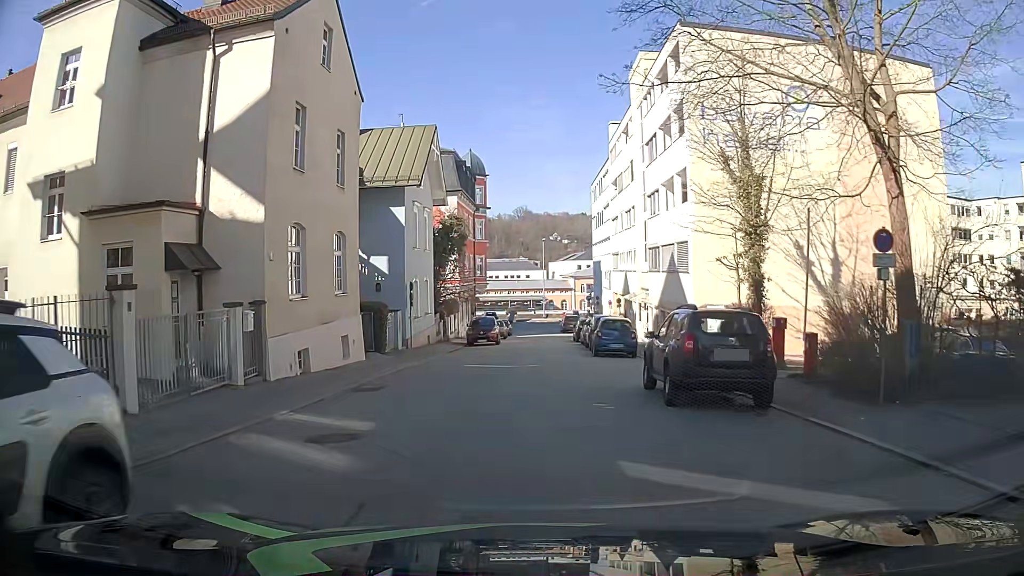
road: residential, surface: asphalt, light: Day
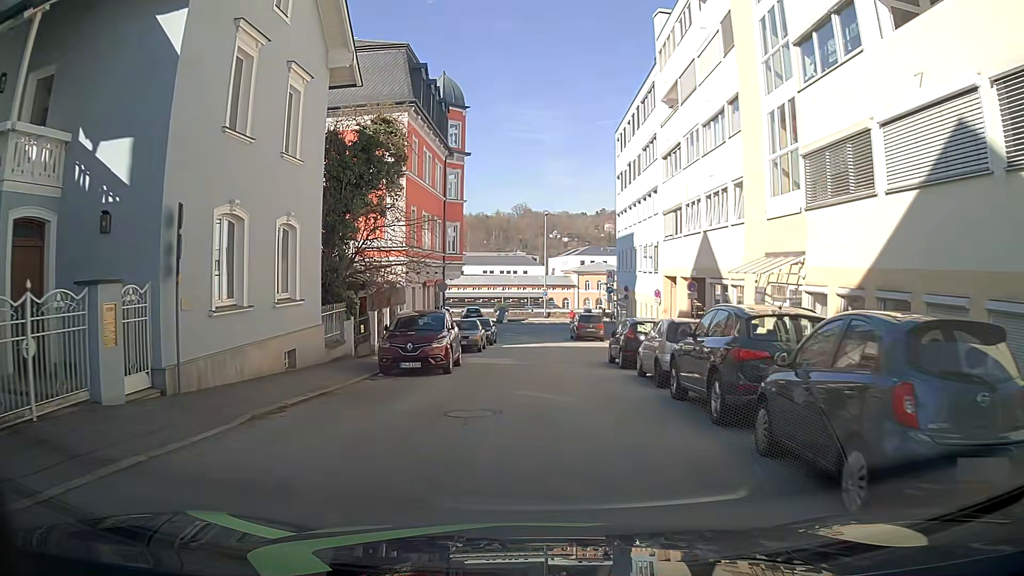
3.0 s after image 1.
(+0.1, +21.5) m; +2°
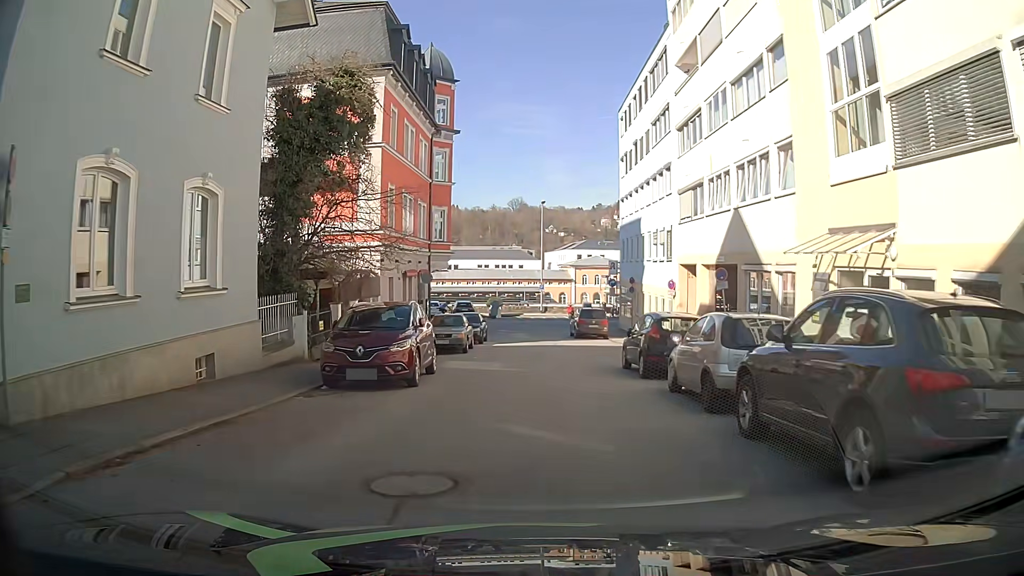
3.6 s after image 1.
(-0.1, +4.4) m; -1°
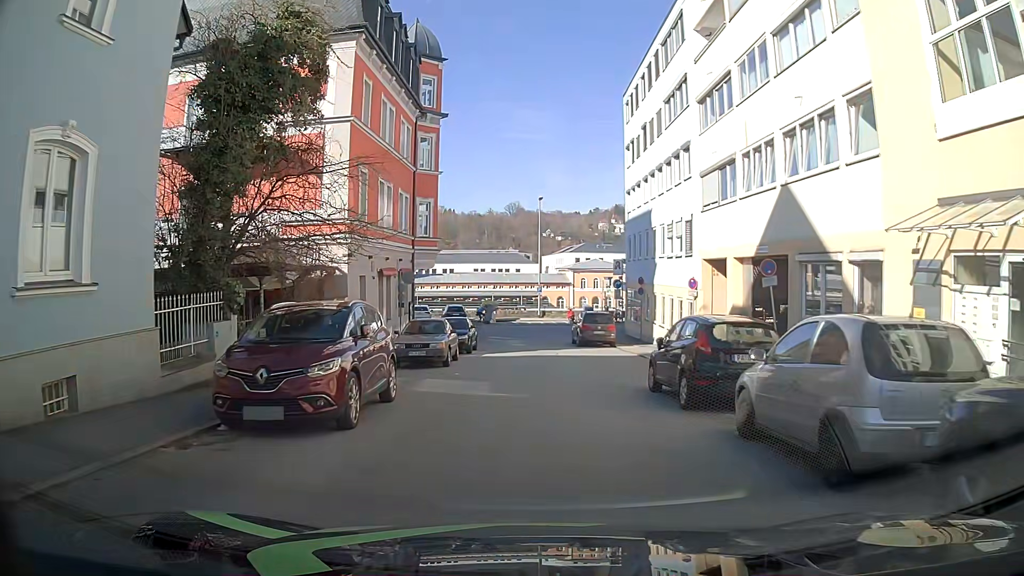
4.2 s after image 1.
(0.0, +4.4) m; 0°
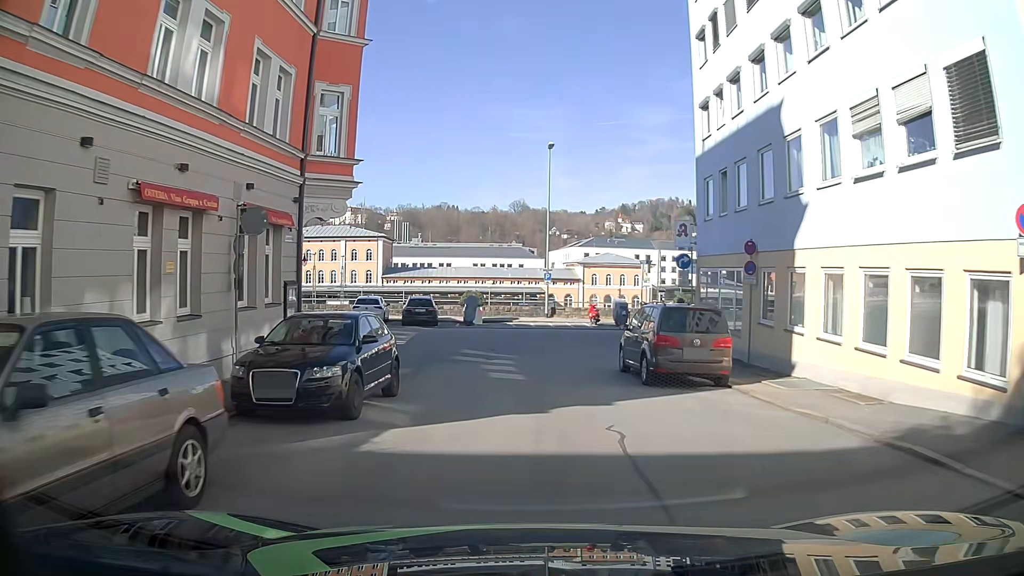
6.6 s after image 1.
(0.0, +17.7) m; +1°
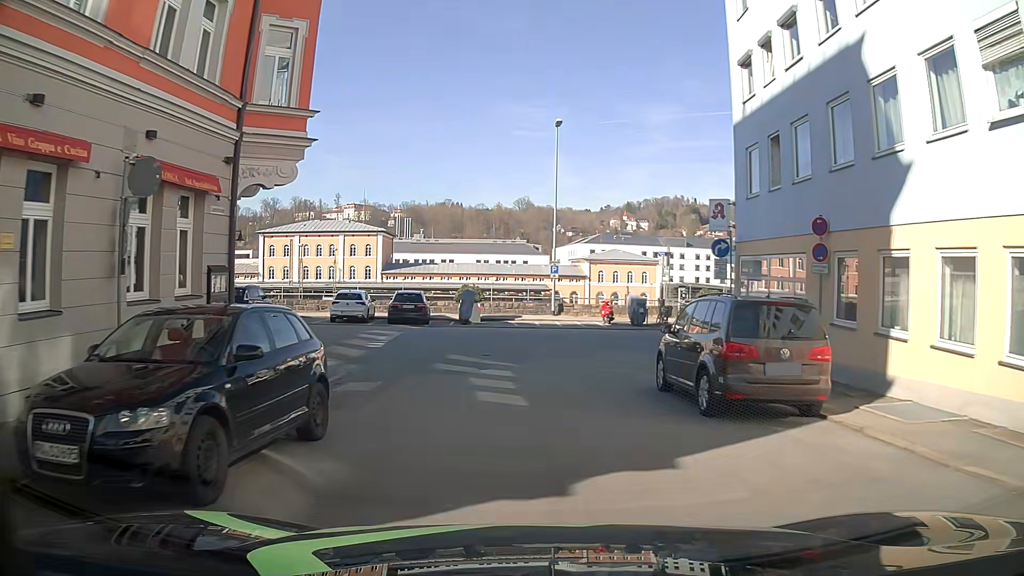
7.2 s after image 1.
(-0.1, +4.4) m; -1°
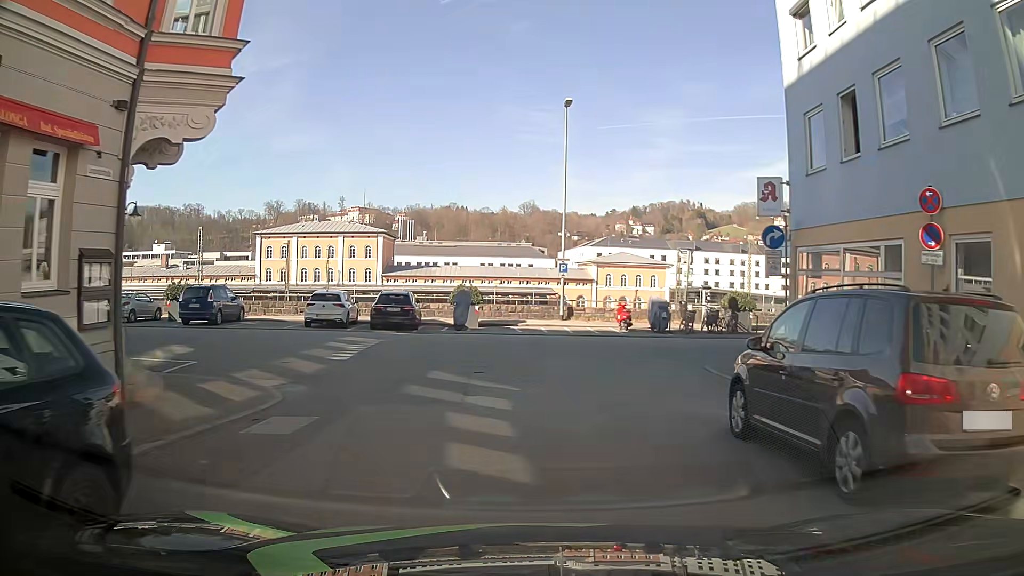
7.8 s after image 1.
(-0.1, +4.2) m; -1°
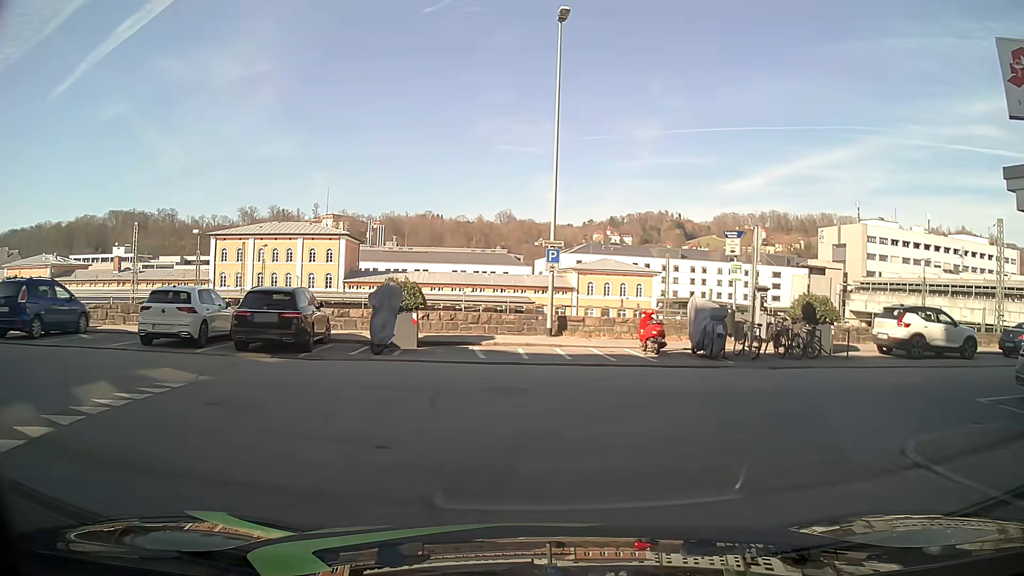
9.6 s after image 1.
(+0.1, +10.5) m; +2°
